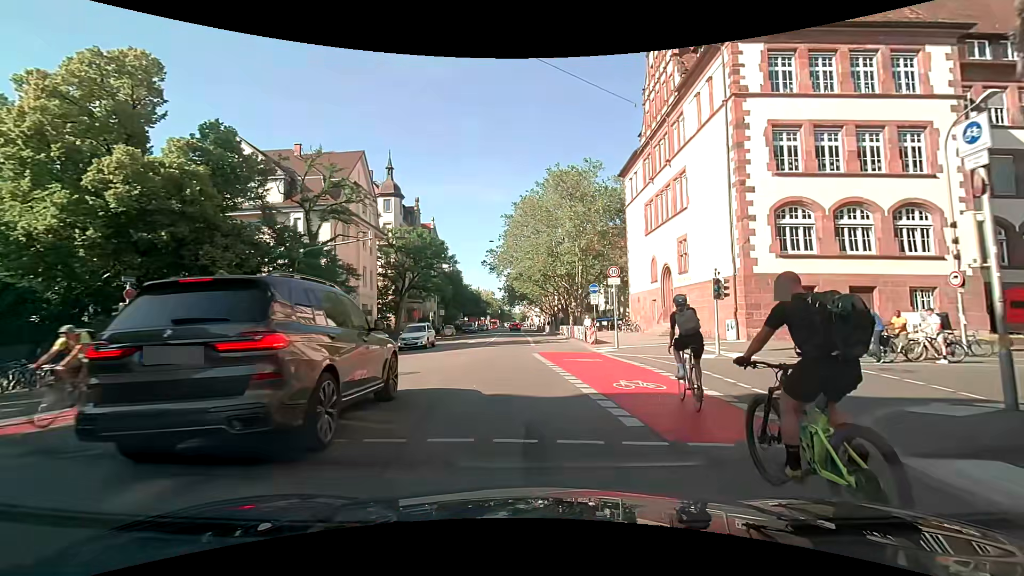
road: secondary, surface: asphalt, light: Day
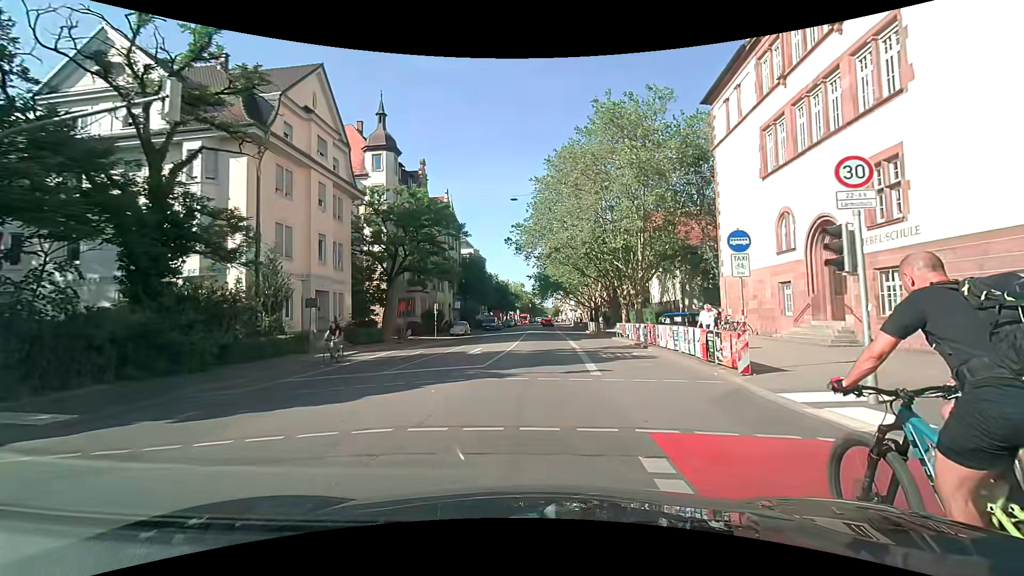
(-0.6, +16.5) m; -3°
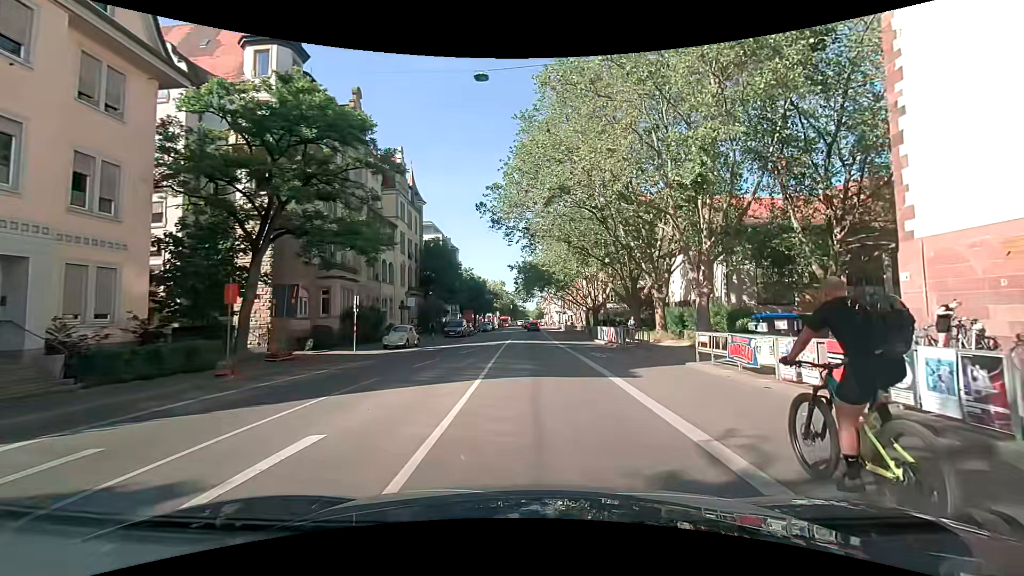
(-0.2, +18.5) m; +2°
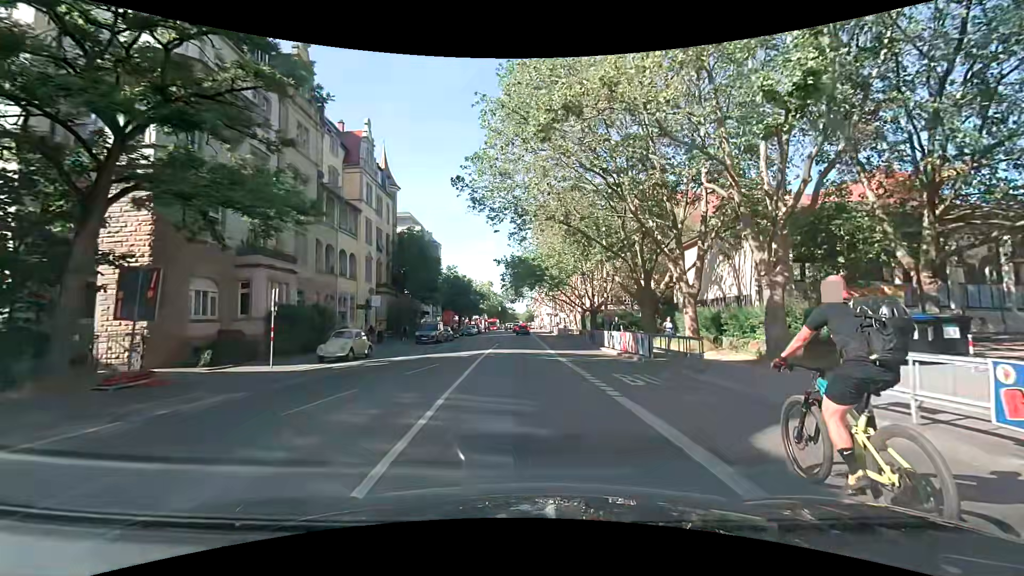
(0.0, +8.1) m; 0°
